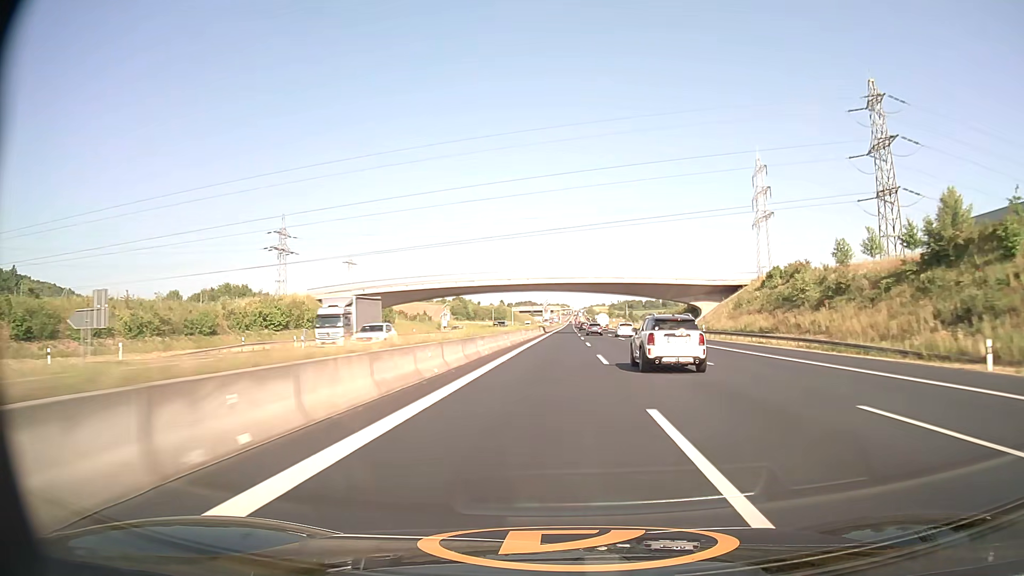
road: motorway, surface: asphalt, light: Day
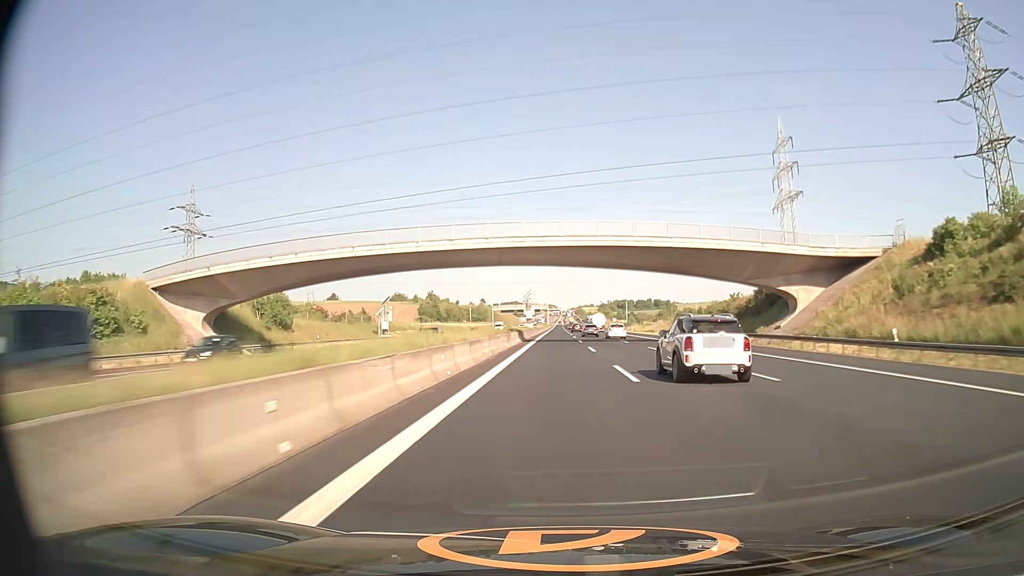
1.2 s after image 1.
(+0.4, +42.3) m; +1°
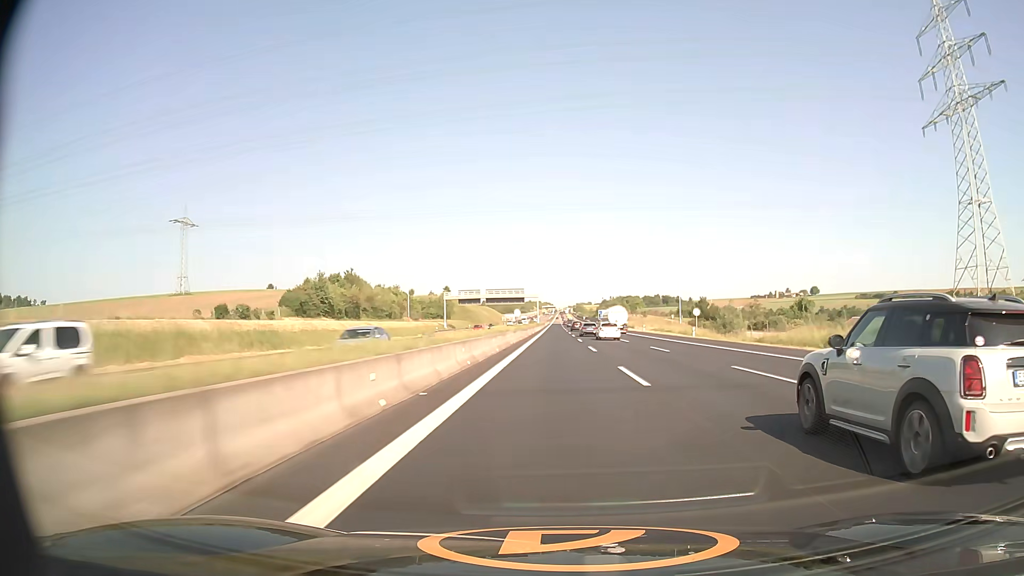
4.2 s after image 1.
(+0.7, +109.2) m; 0°
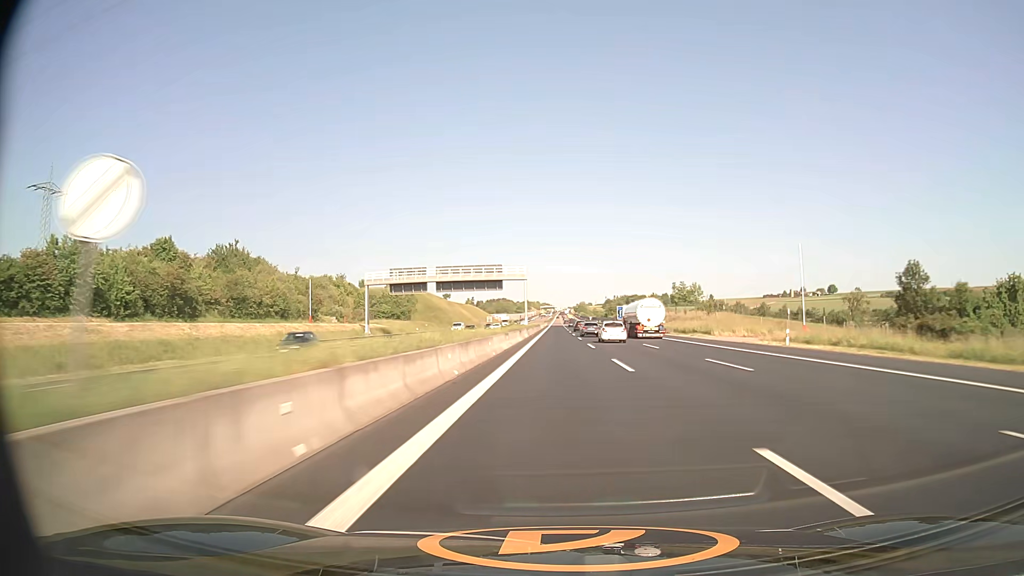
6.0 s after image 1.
(+0.1, +67.2) m; 0°
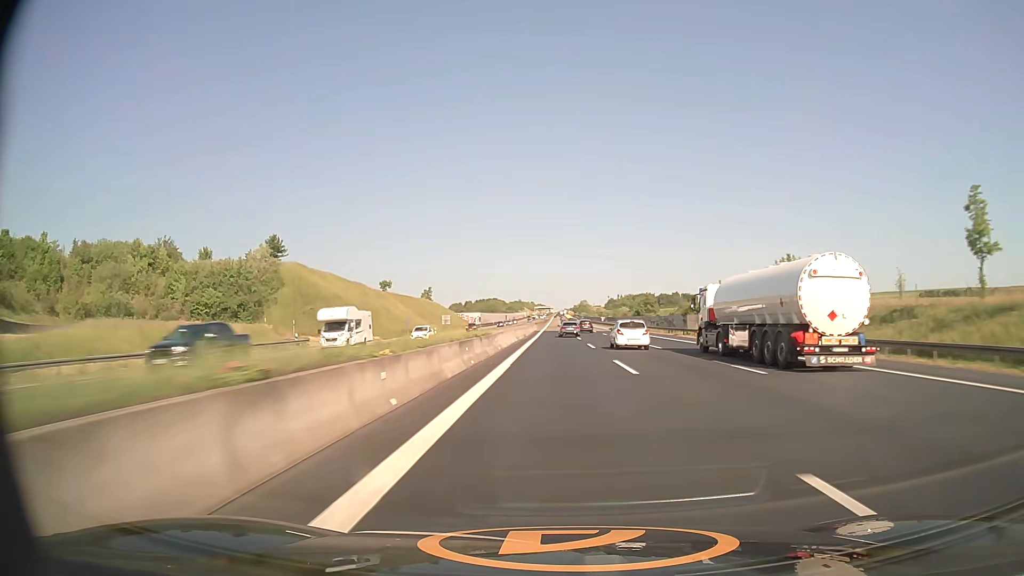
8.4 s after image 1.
(+0.2, +90.9) m; 0°
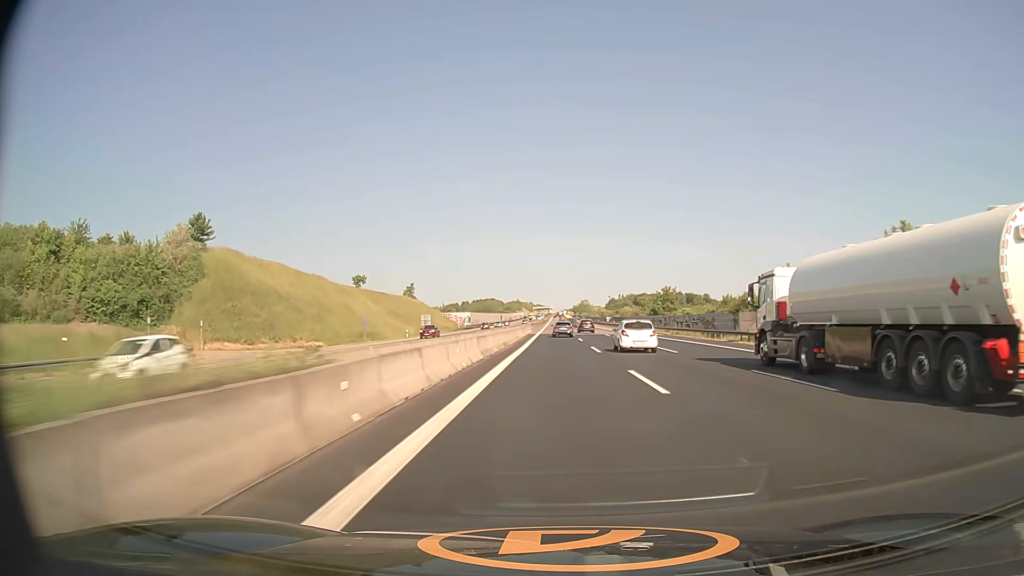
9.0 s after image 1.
(0.0, +22.8) m; 0°
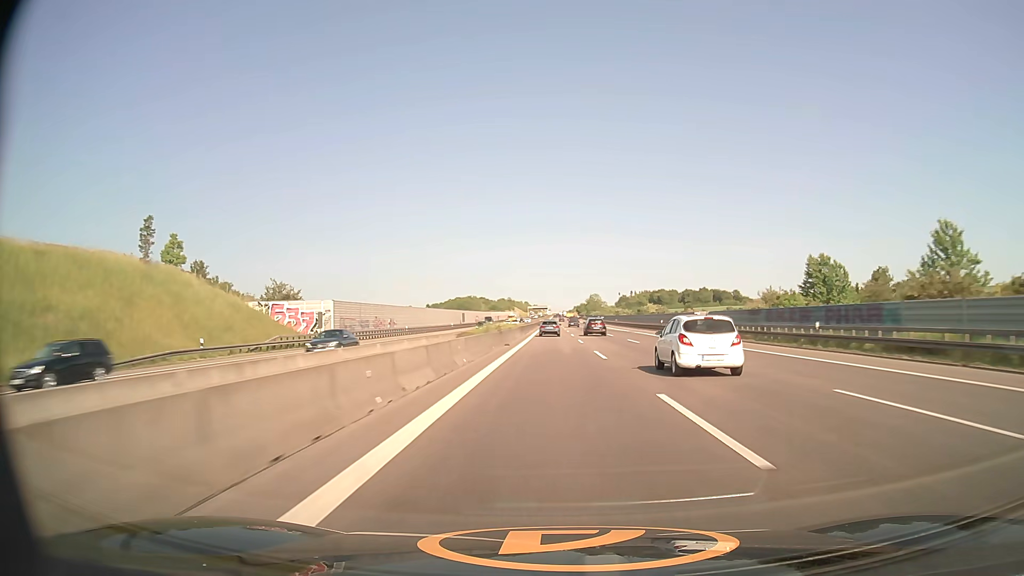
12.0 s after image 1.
(+0.1, +114.0) m; 0°
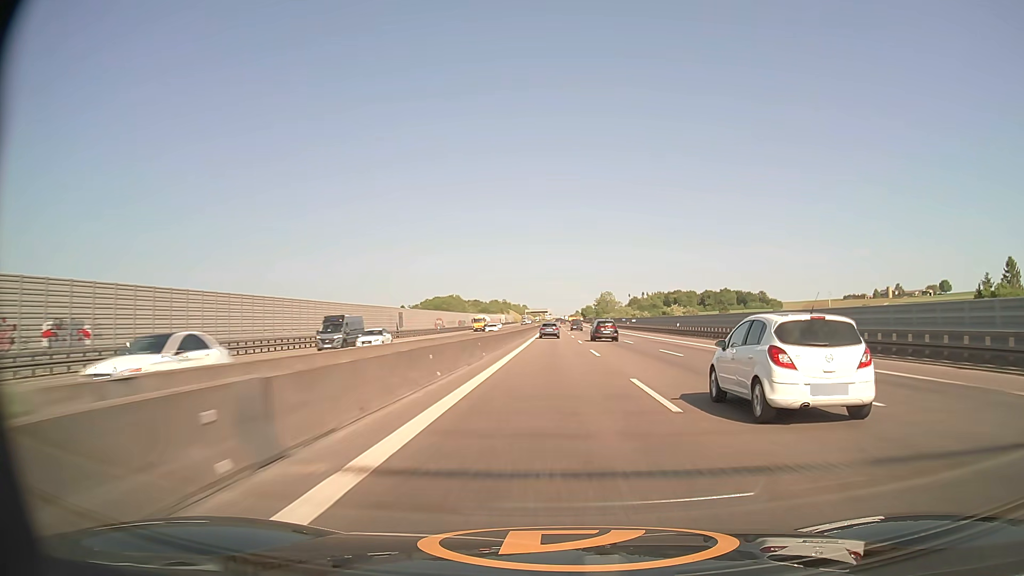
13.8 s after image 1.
(-0.1, +67.9) m; 0°
(0, +10) (0, +20) (0, +30) (0, +40) (0, +50) (0, +60) (0, +70) (0, +80) (0, +90) (0, +100) m
